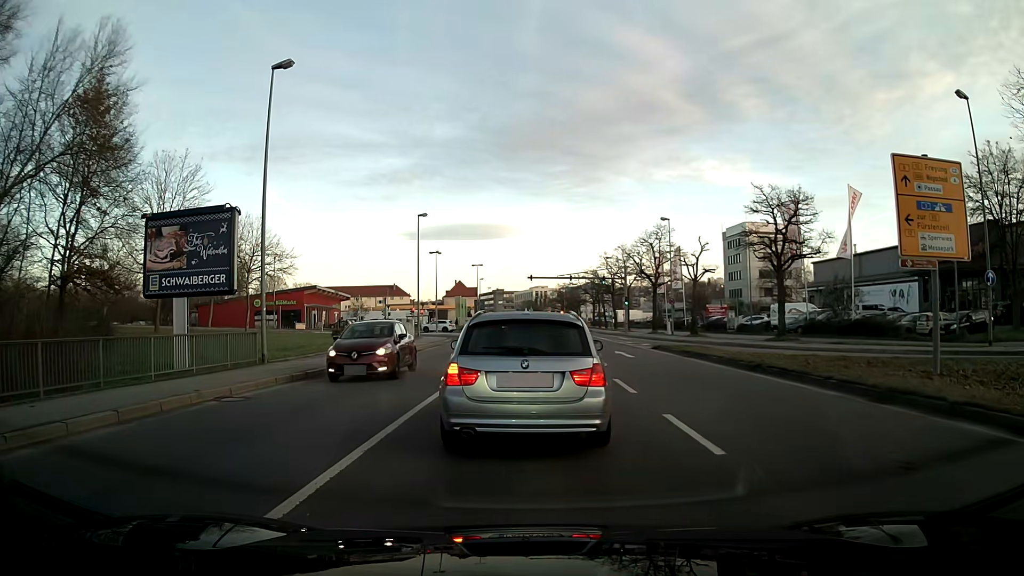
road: primary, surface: asphalt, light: Day
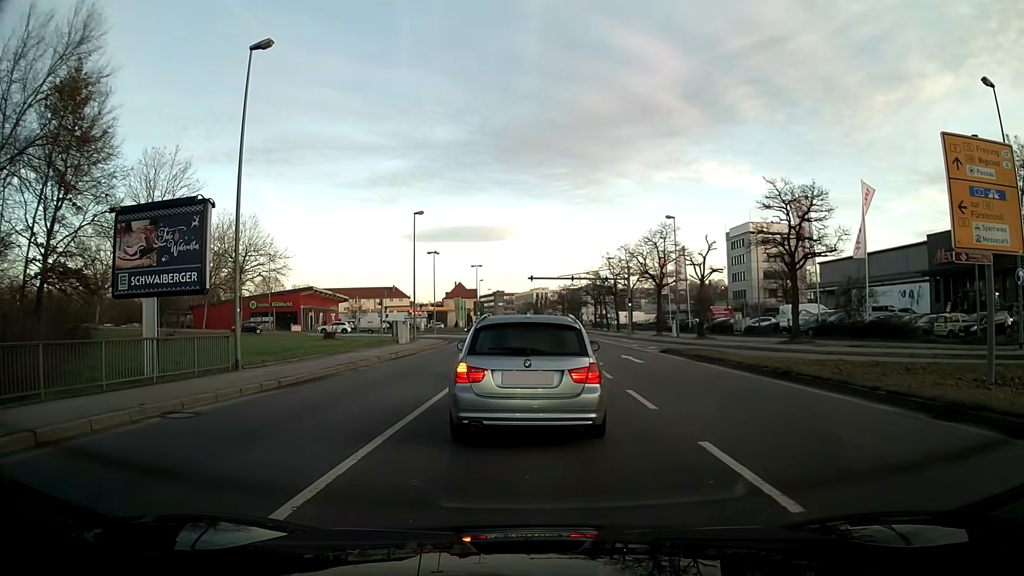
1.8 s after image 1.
(0.0, +2.1) m; 0°
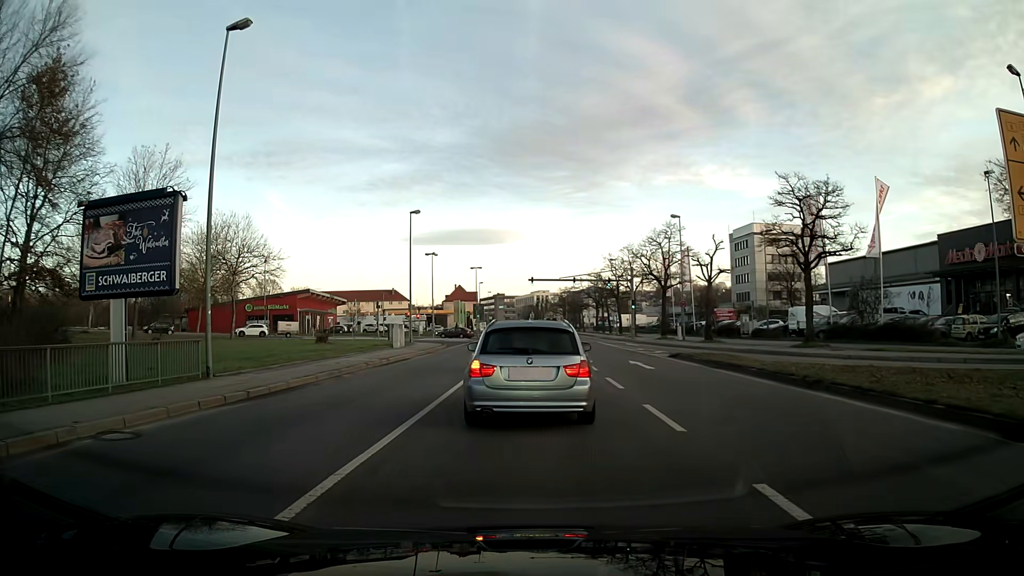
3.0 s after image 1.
(0.0, +2.1) m; -1°
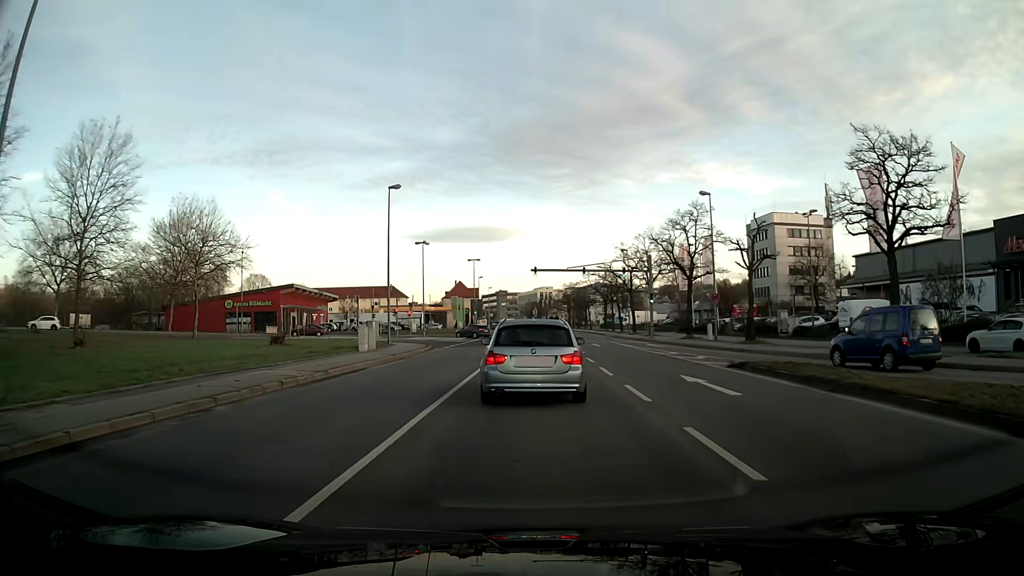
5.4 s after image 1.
(-0.1, +9.3) m; -1°
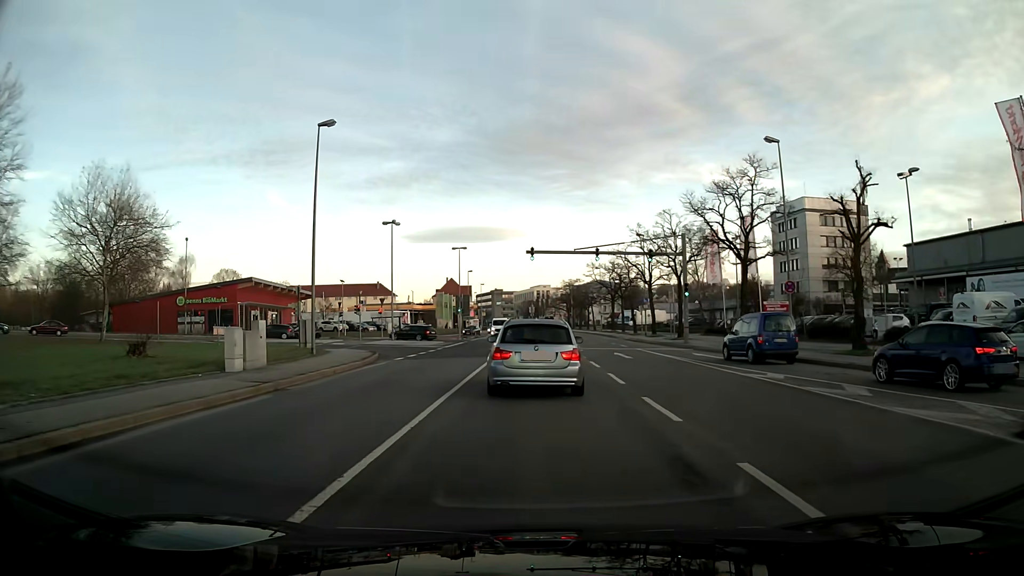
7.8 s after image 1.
(0.0, +14.6) m; 0°
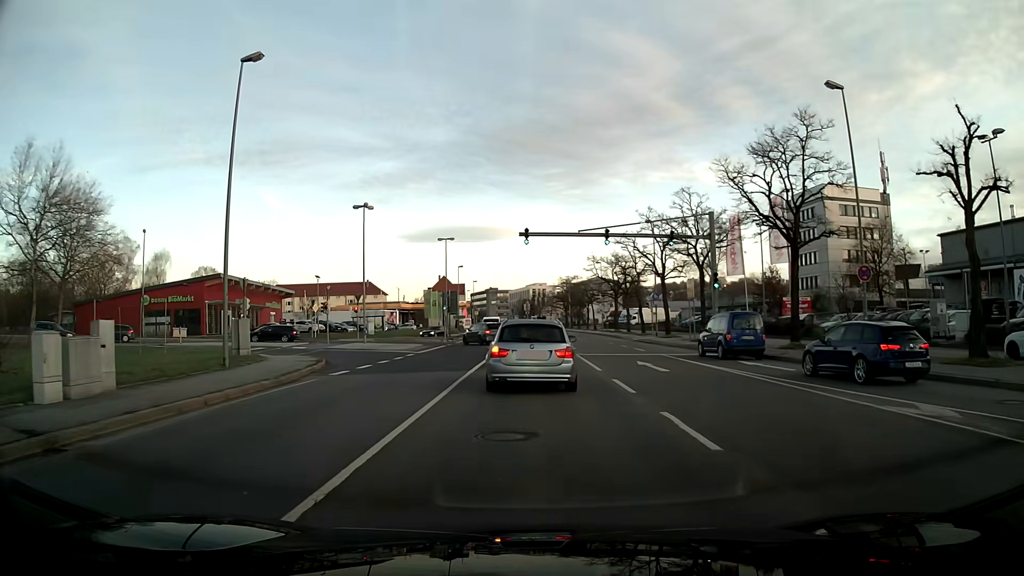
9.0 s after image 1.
(0.0, +8.3) m; 0°
(0, +10) (0, +20) (0, +30) (-1, +40) (-6, +48) (-15, +52) (-25, +52) (-34, +49) (-43, +44) (-51, +38) m
